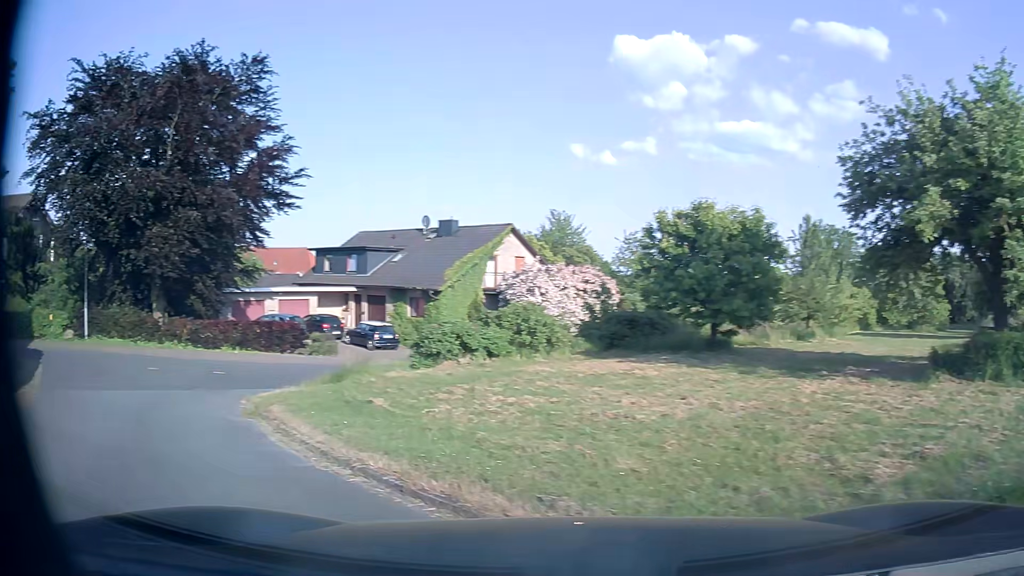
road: residential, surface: paved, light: Day
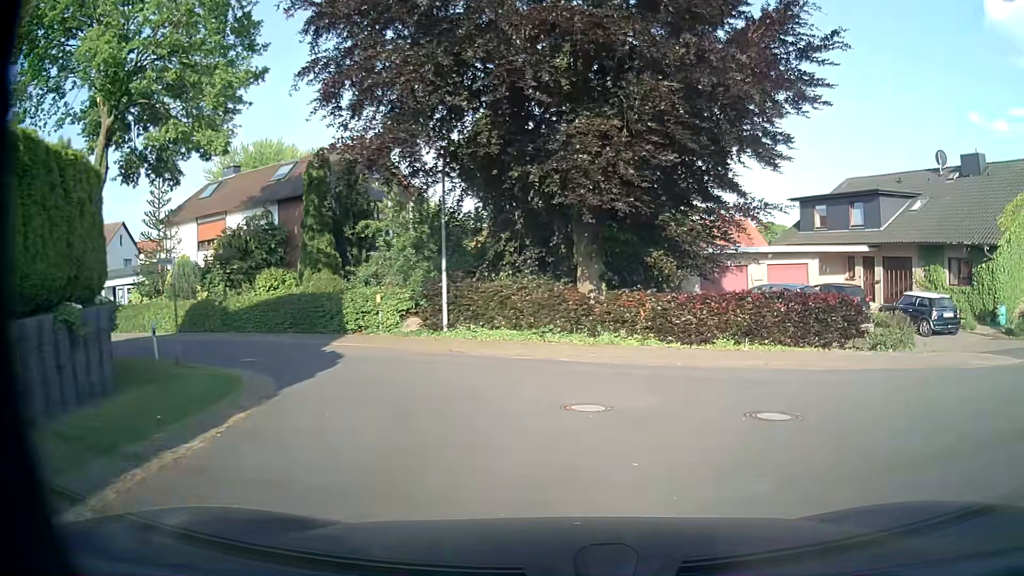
(-7.1, +11.4) m; -37°
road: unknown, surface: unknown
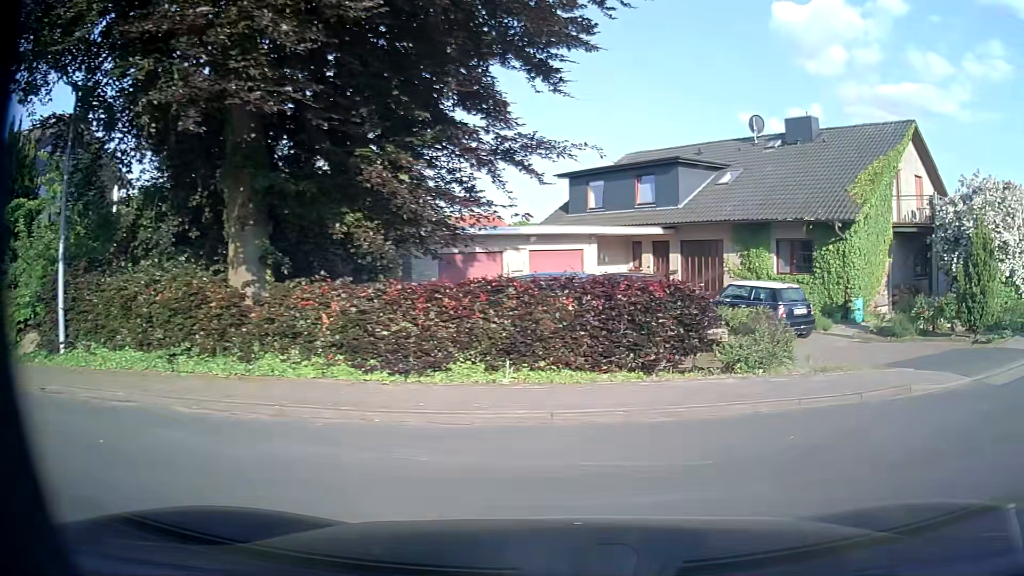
(+1.1, +6.8) m; +20°
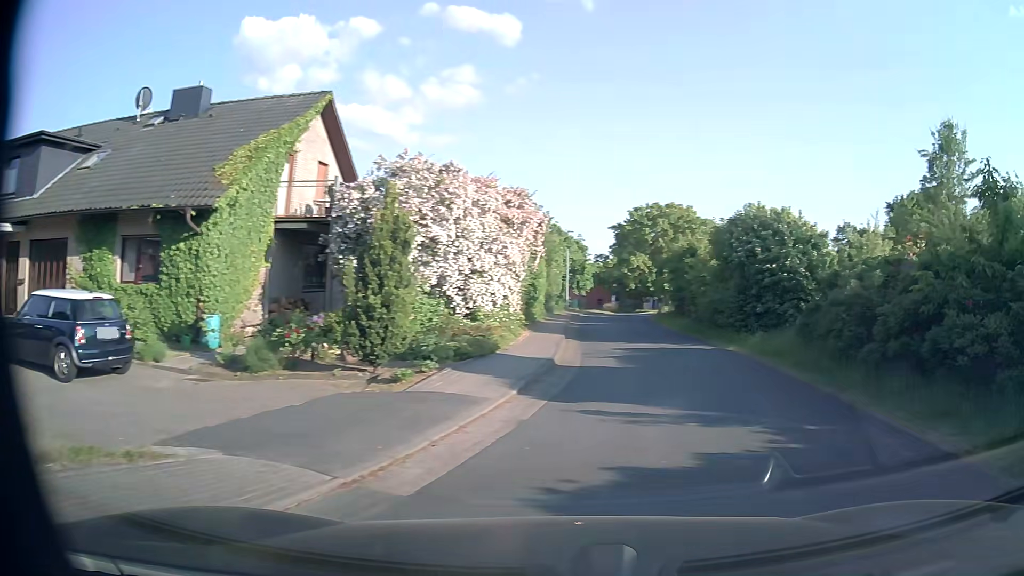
(+2.8, +5.6) m; +51°
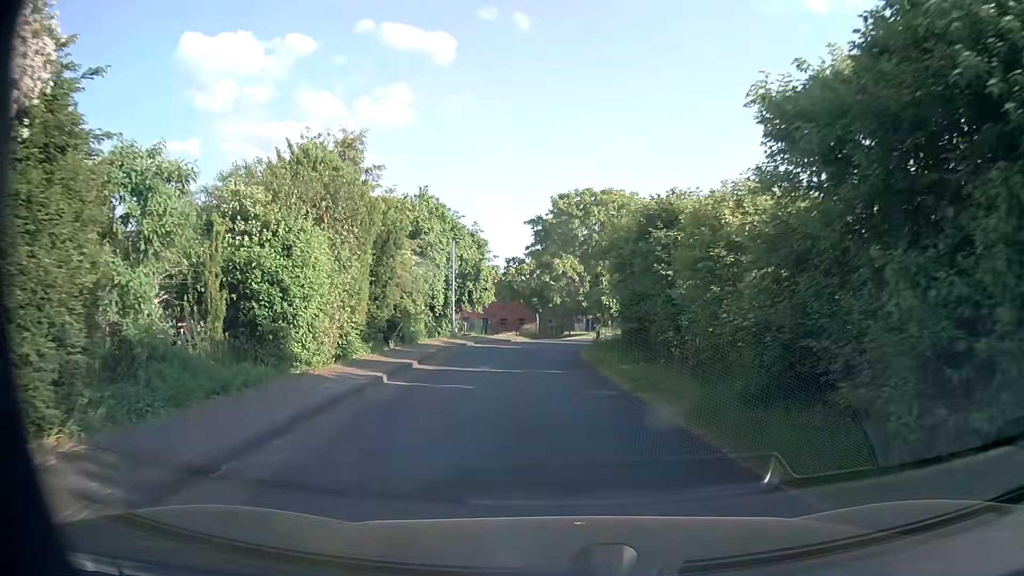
(+2.1, +18.5) m; +4°
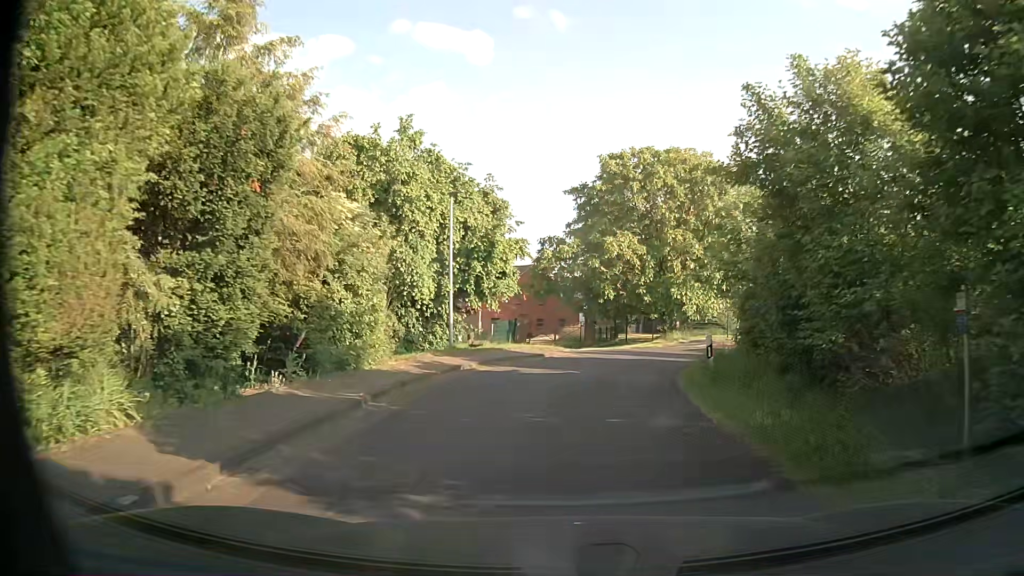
(-0.4, +12.6) m; -3°
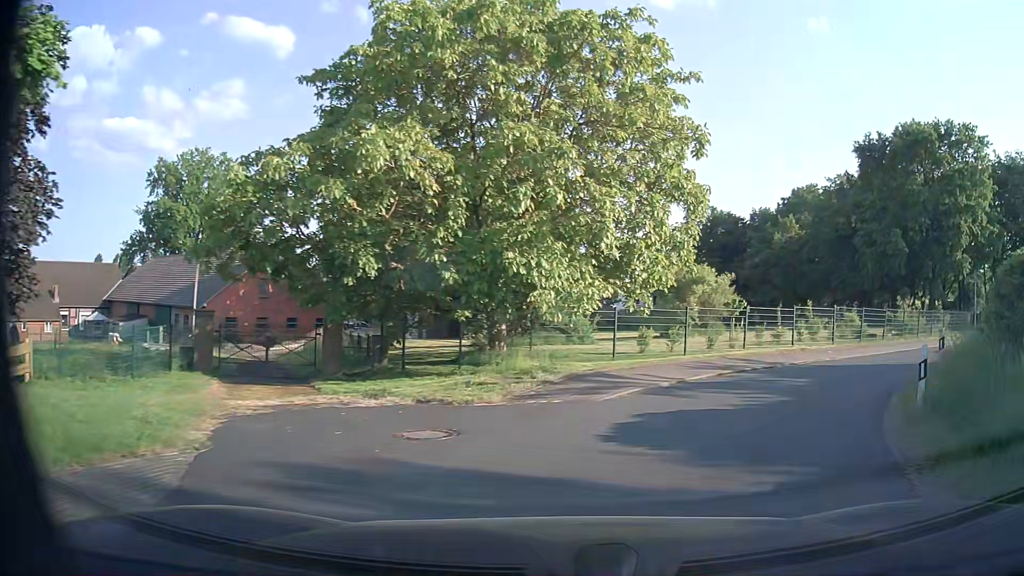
(+1.4, +18.7) m; +18°
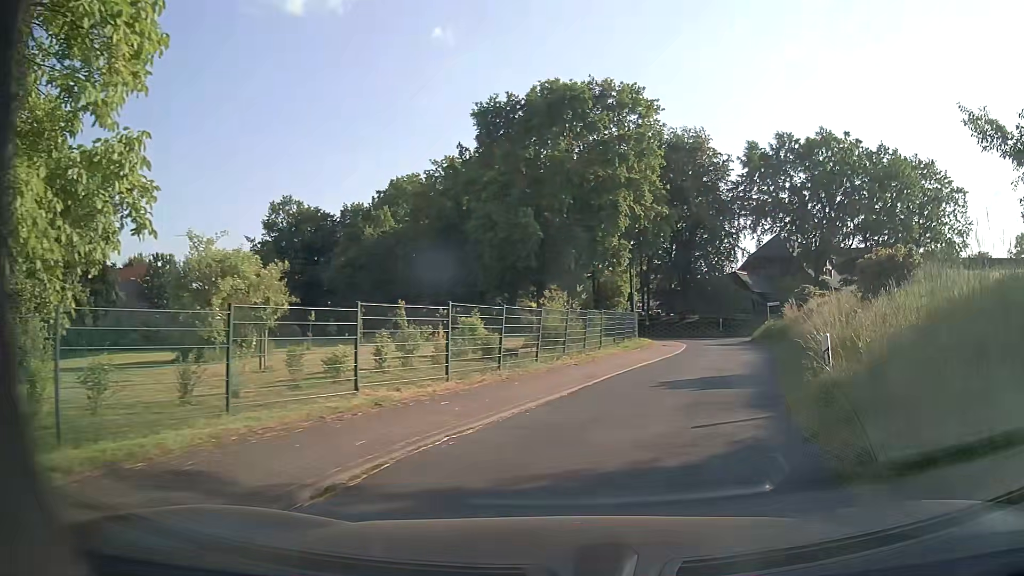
(+3.9, +12.4) m; +34°
(+1, +10) (+4, +19) (+7, +29) (+9, +39) (+9, +49) (+5, +58) (+1, +67) (-4, +76) (-9, +85) (-14, +93) m
